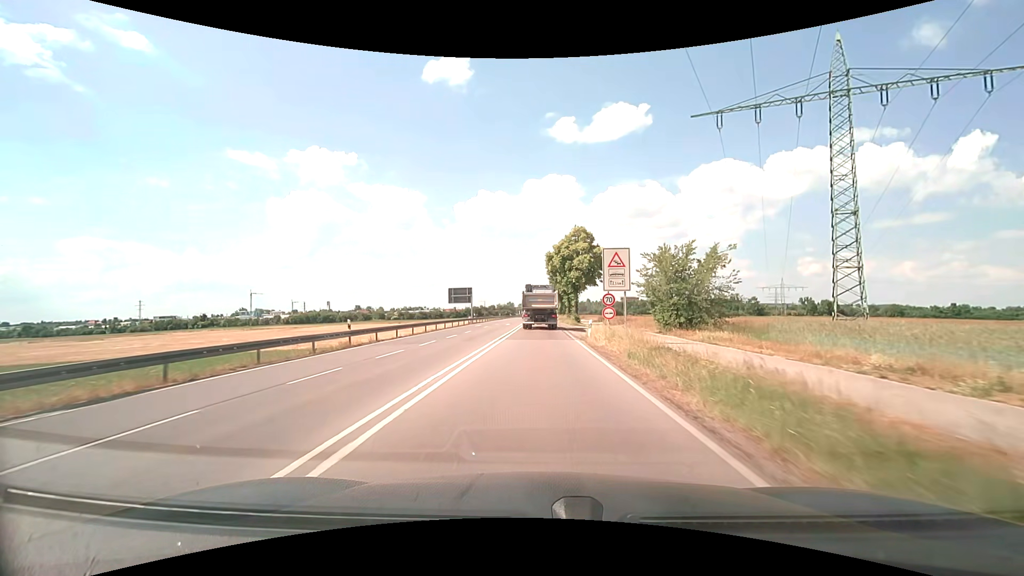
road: secondary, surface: asphalt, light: Day
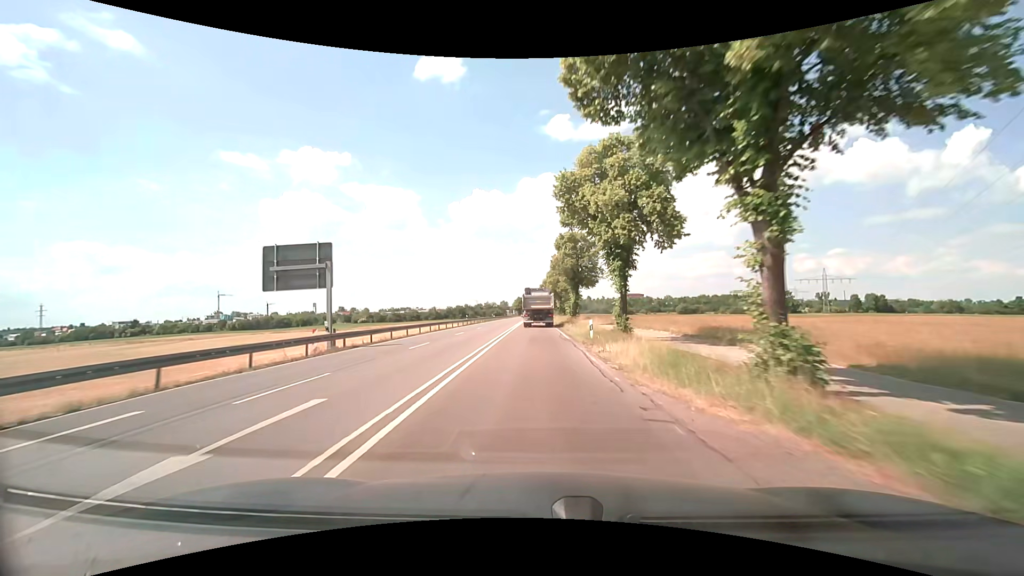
(+0.3, +48.8) m; 0°
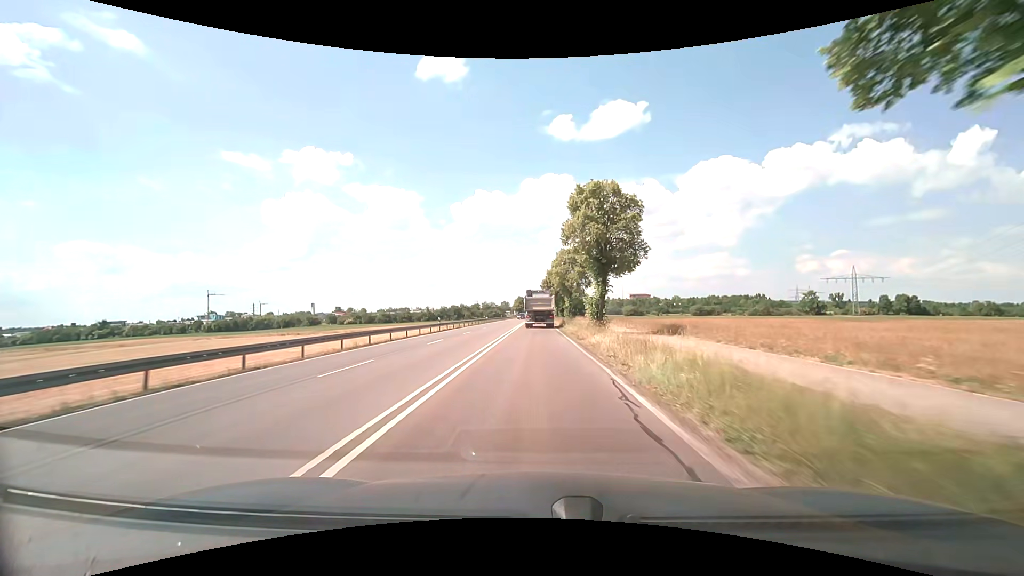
(0.0, +20.6) m; 0°
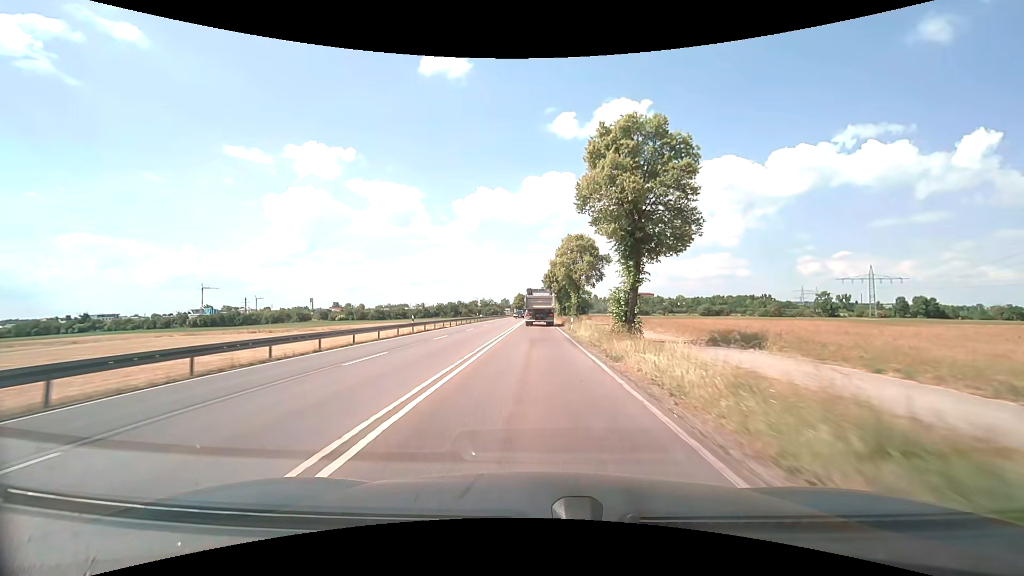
(0.0, +10.6) m; 0°
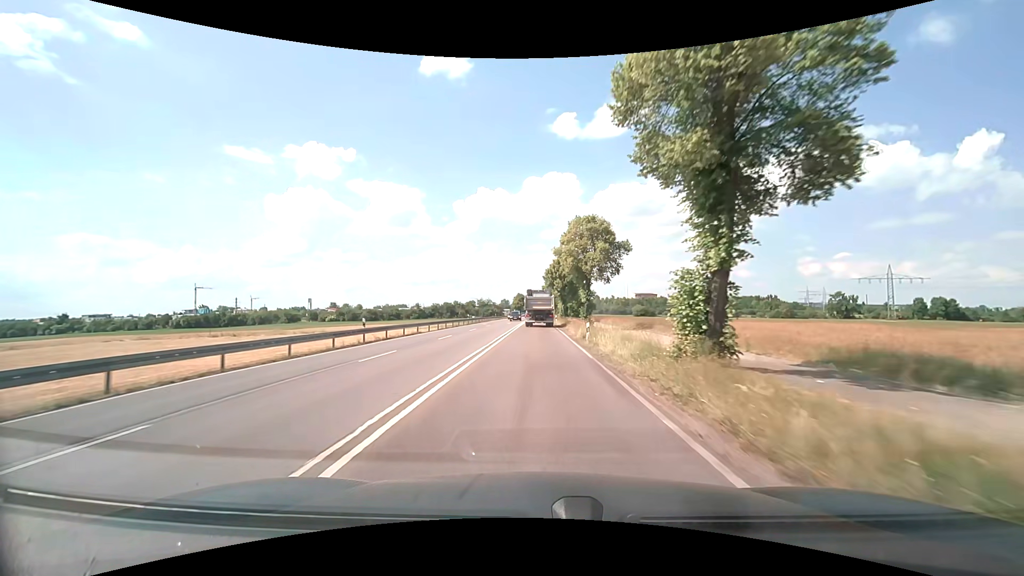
(0.0, +10.7) m; 0°
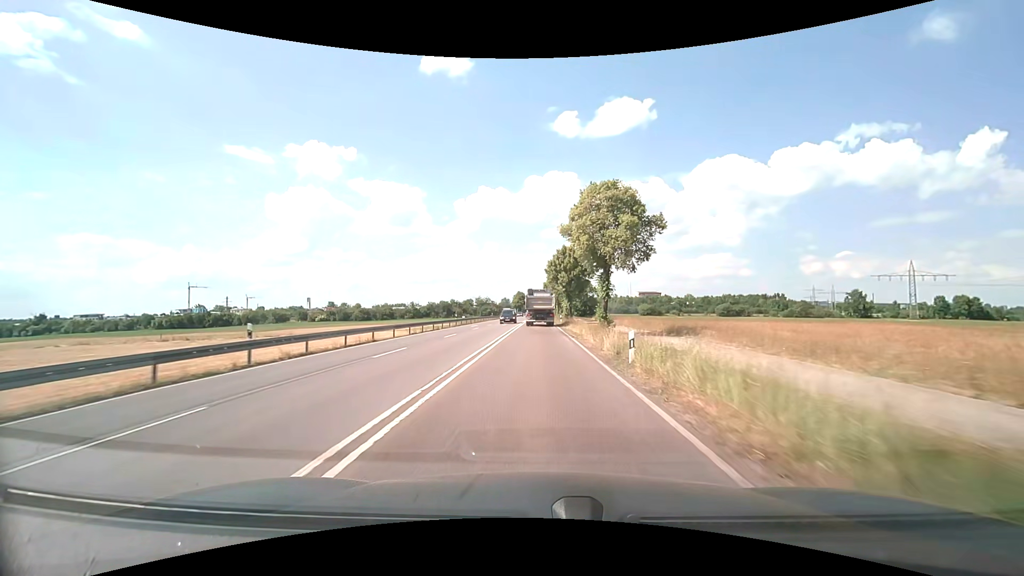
(0.0, +10.9) m; 0°
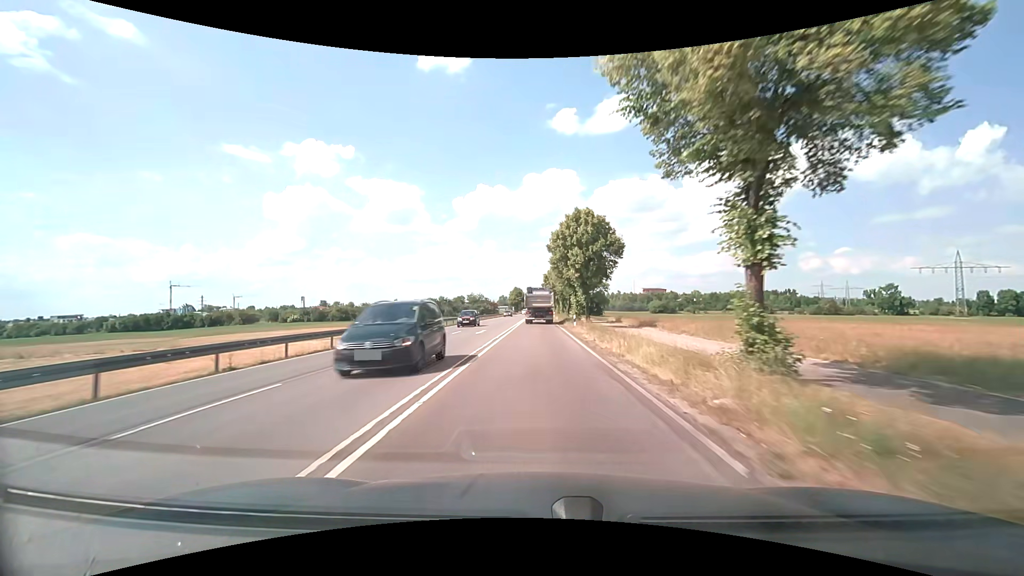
(0.0, +21.7) m; 0°
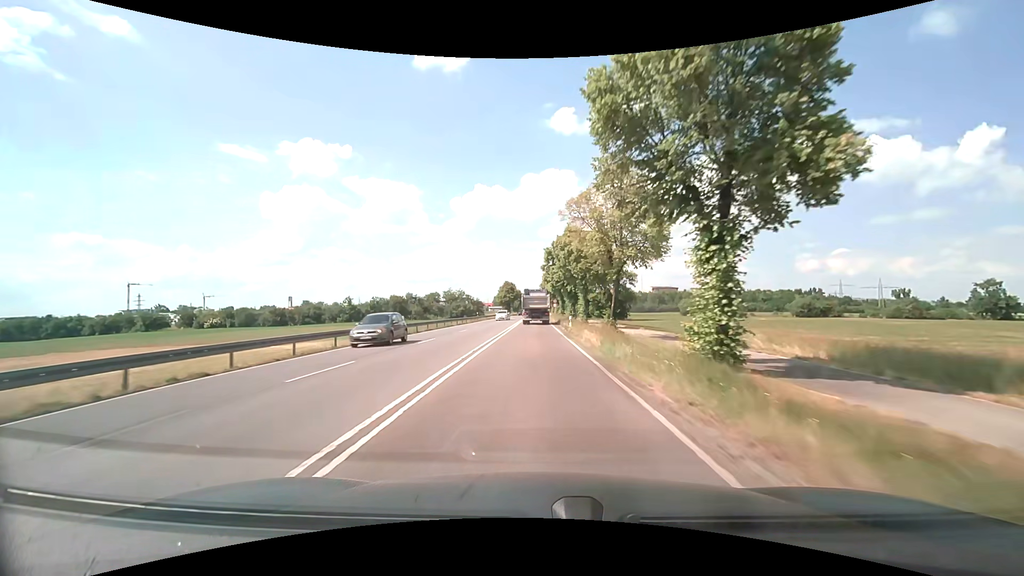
(0.0, +43.2) m; 0°
(0, +10) (0, +20) (0, +30) (0, +40) (0, +50) (0, +60) (0, +70) (0, +80) (0, +90) (0, +100) m
